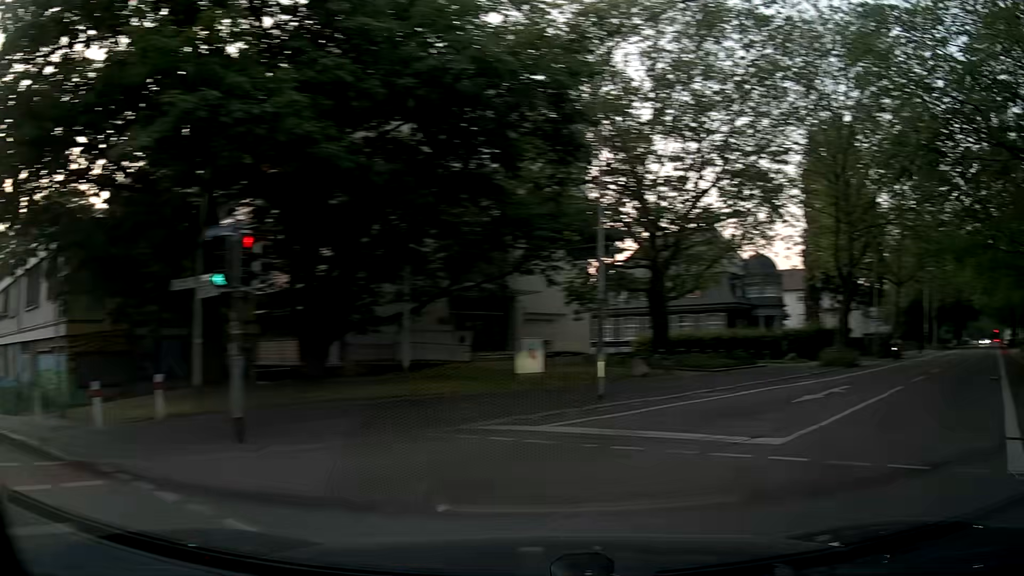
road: secondary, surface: asphalt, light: Day
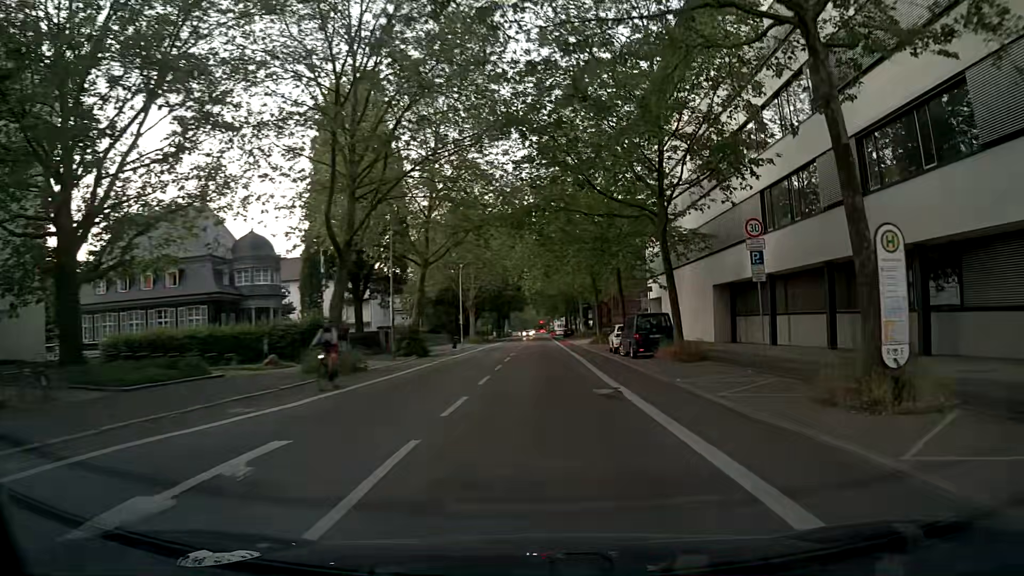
(+4.7, +10.0) m; +39°
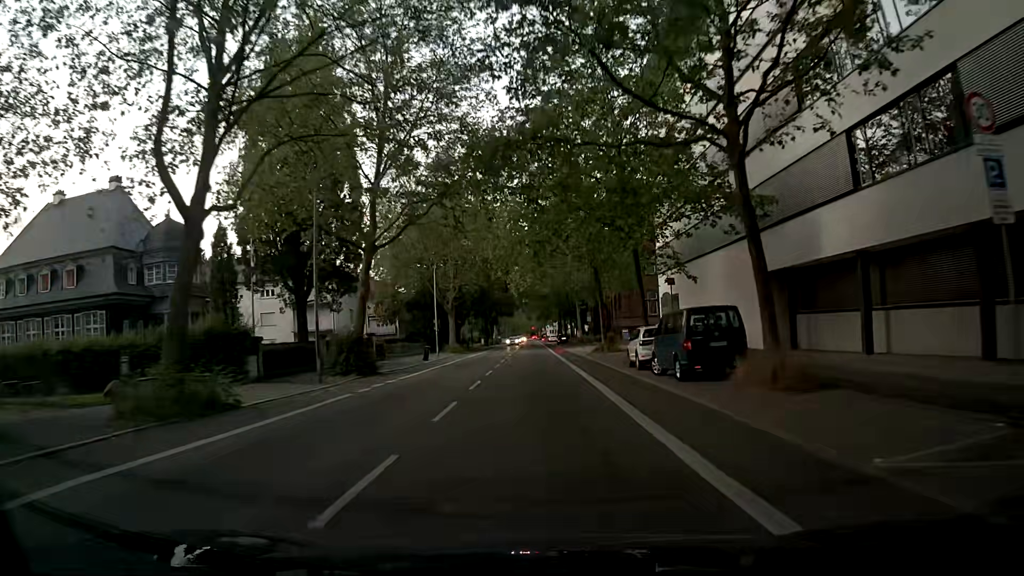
(0.0, +11.9) m; +1°
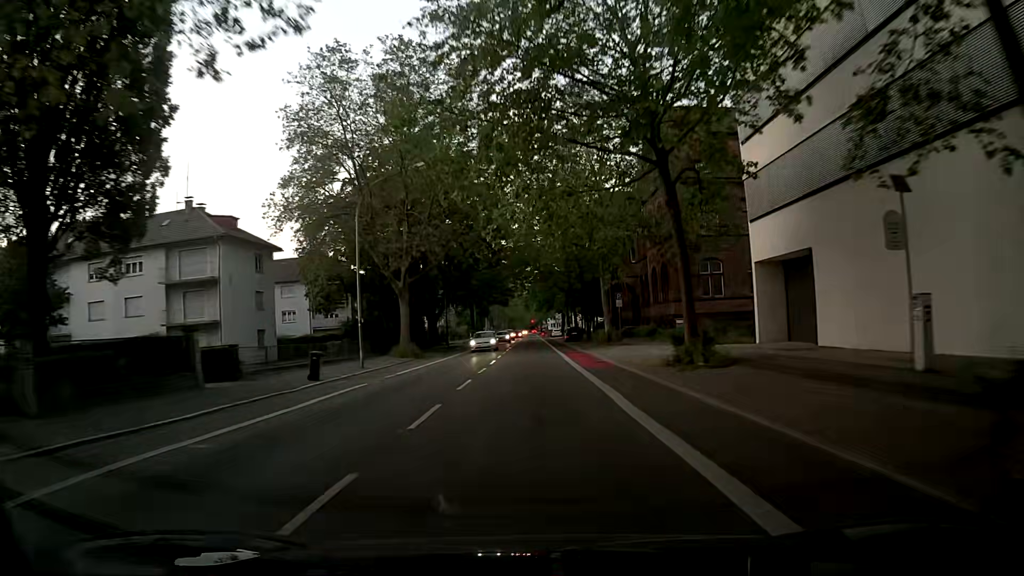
(-0.6, +26.3) m; -1°
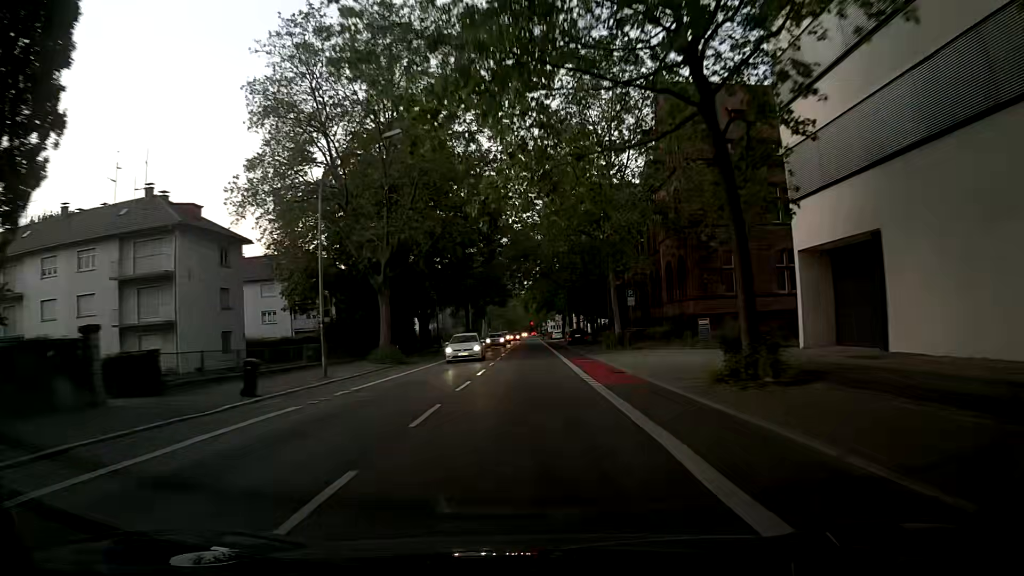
(0.0, +6.0) m; 0°
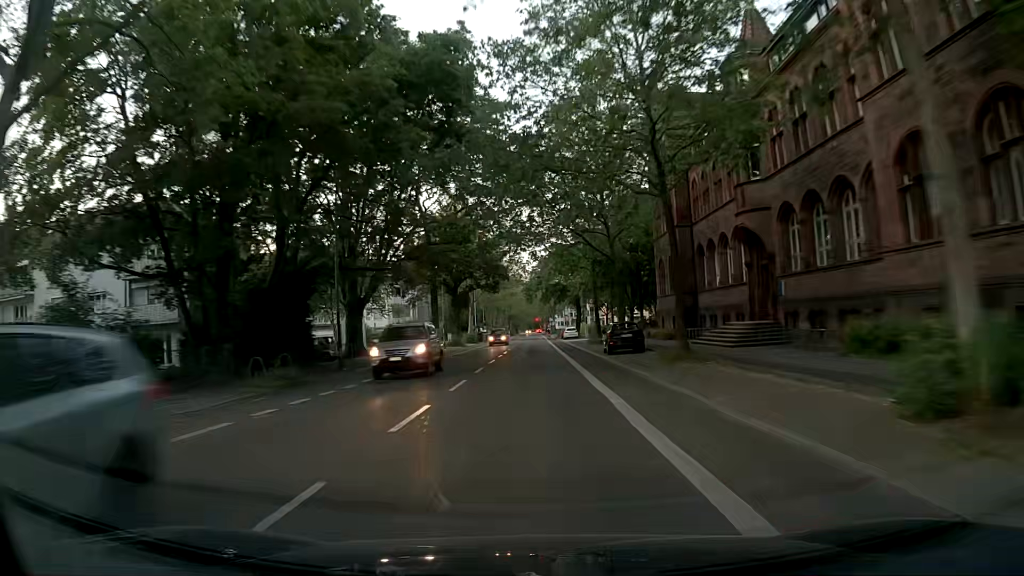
(+0.4, +31.8) m; 0°
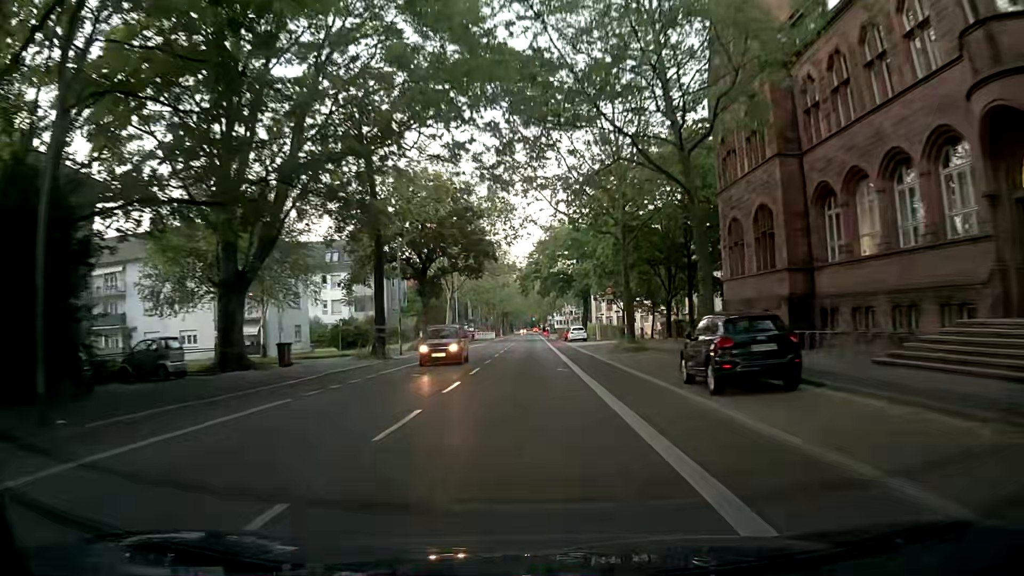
(0.0, +19.2) m; +1°
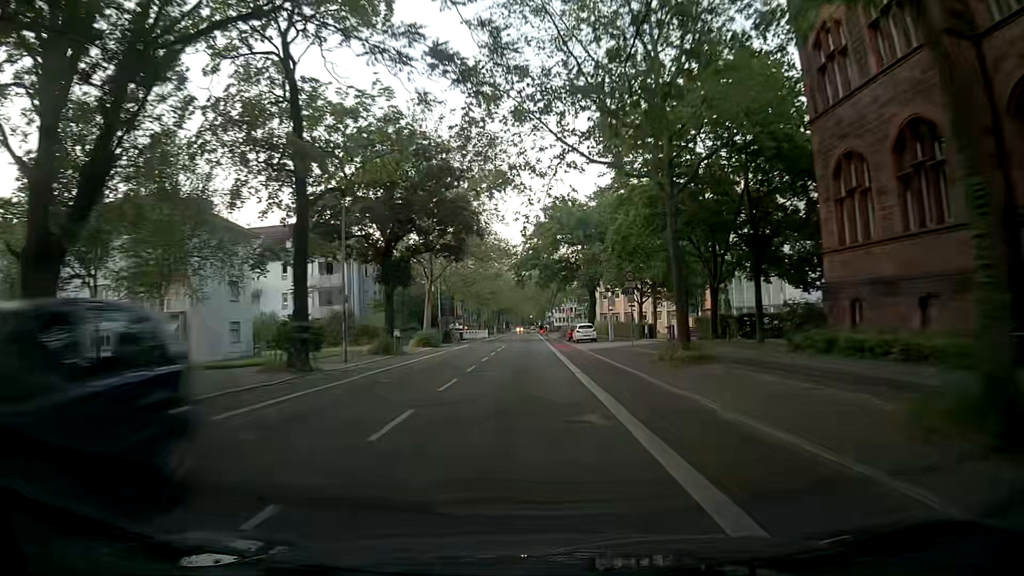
(-0.2, +12.4) m; +1°
(0, +10) (0, +20) (-1, +30) (-1, +40) (-1, +50) (-2, +60) (-2, +70) (-2, +80) (-2, +90) (-3, +100) m
